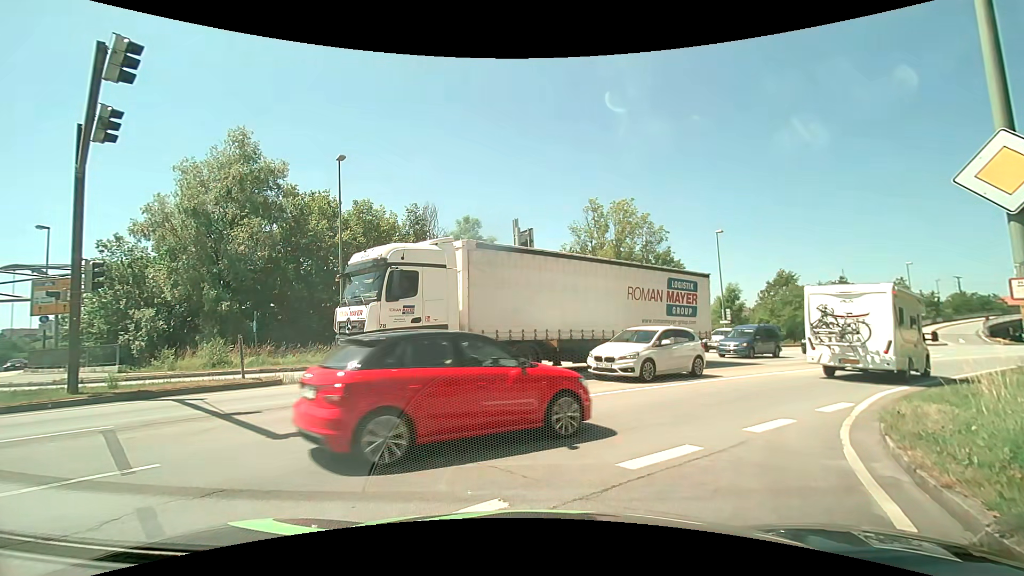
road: residential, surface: asphalt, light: Day
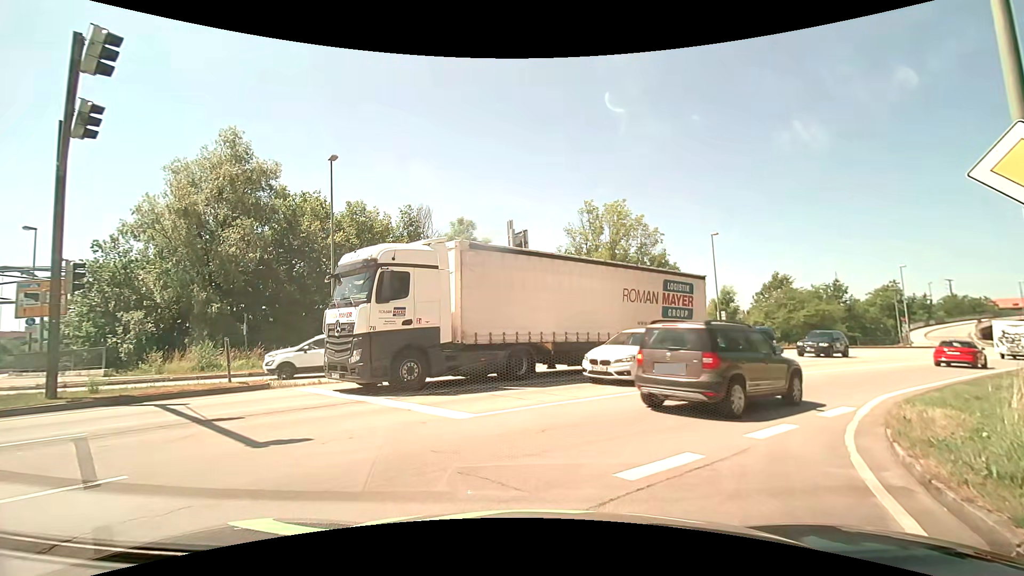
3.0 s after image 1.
(0.0, +0.3) m; 0°
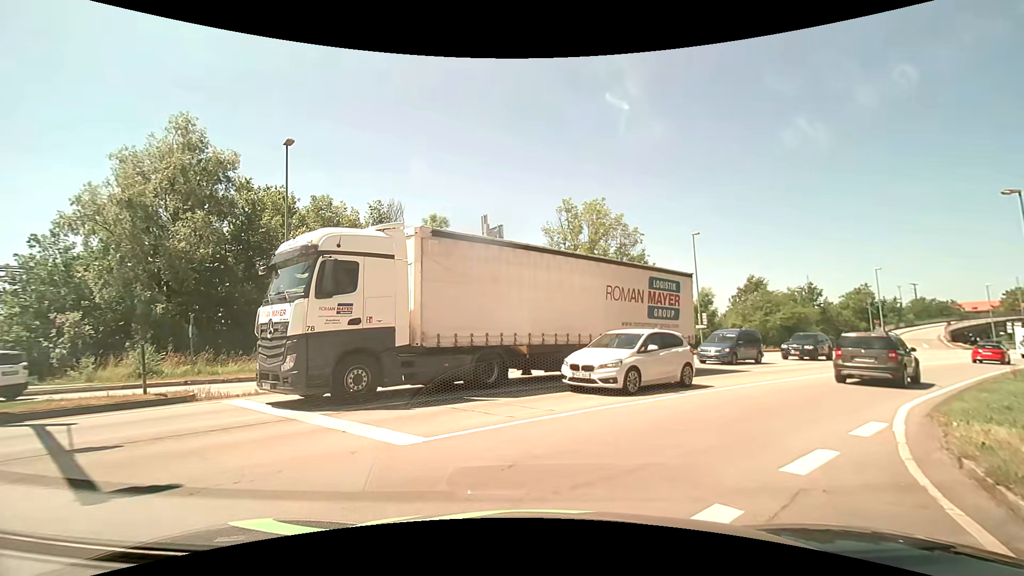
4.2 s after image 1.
(+0.1, +2.1) m; +5°
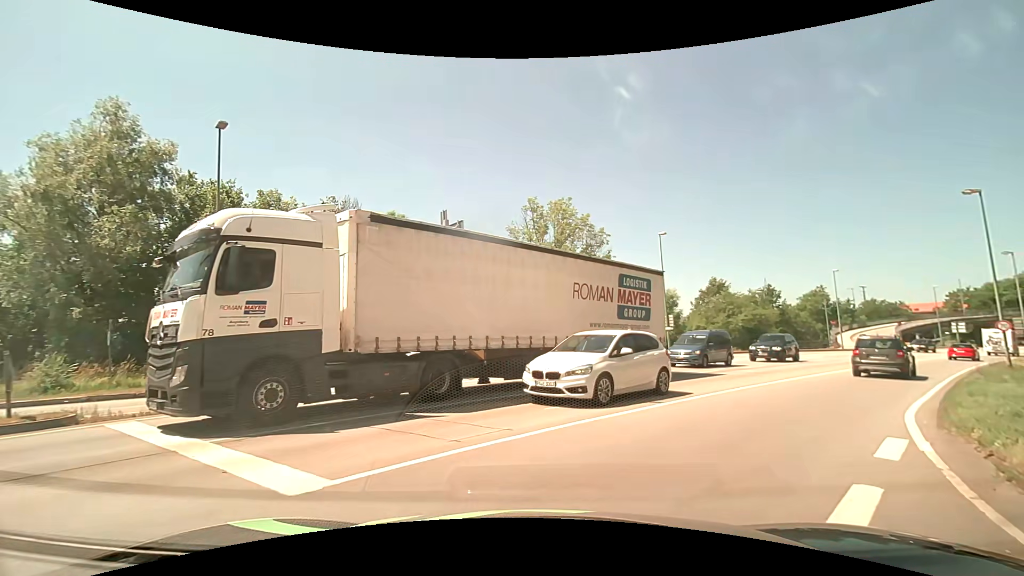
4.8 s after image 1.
(0.0, +1.8) m; +3°
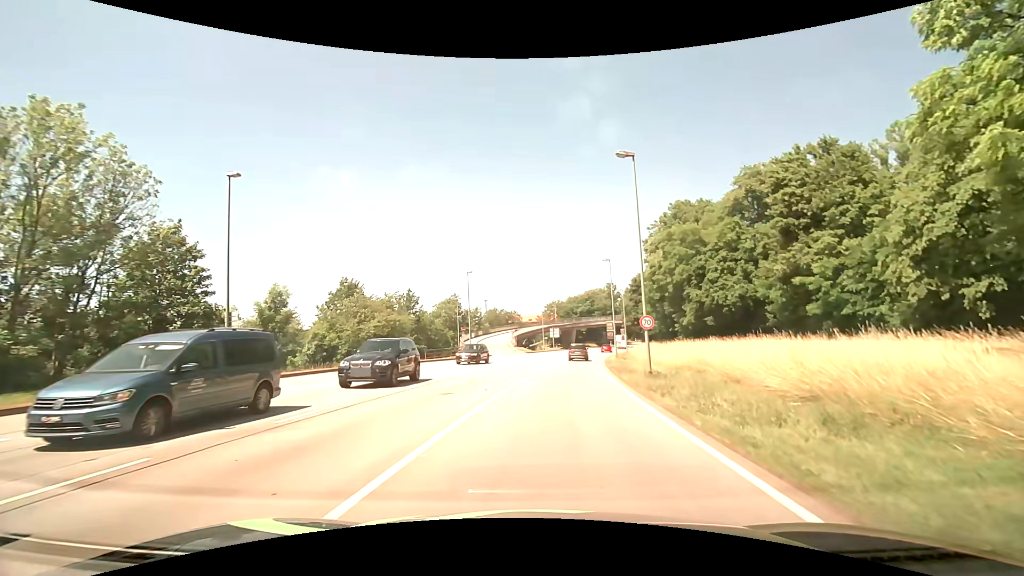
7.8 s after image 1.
(+6.8, +15.0) m; +38°
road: primary
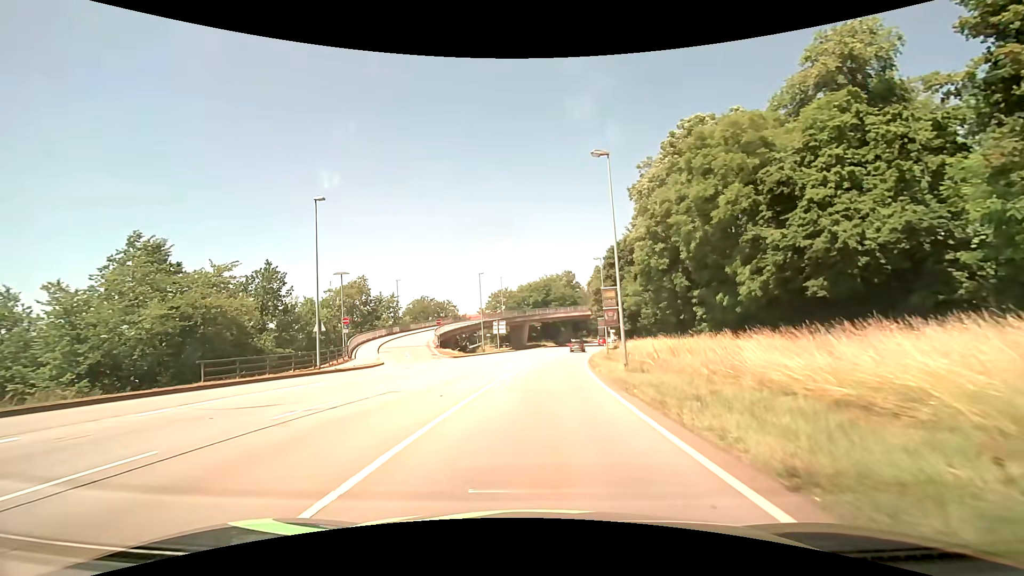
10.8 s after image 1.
(+2.0, +29.4) m; +5°
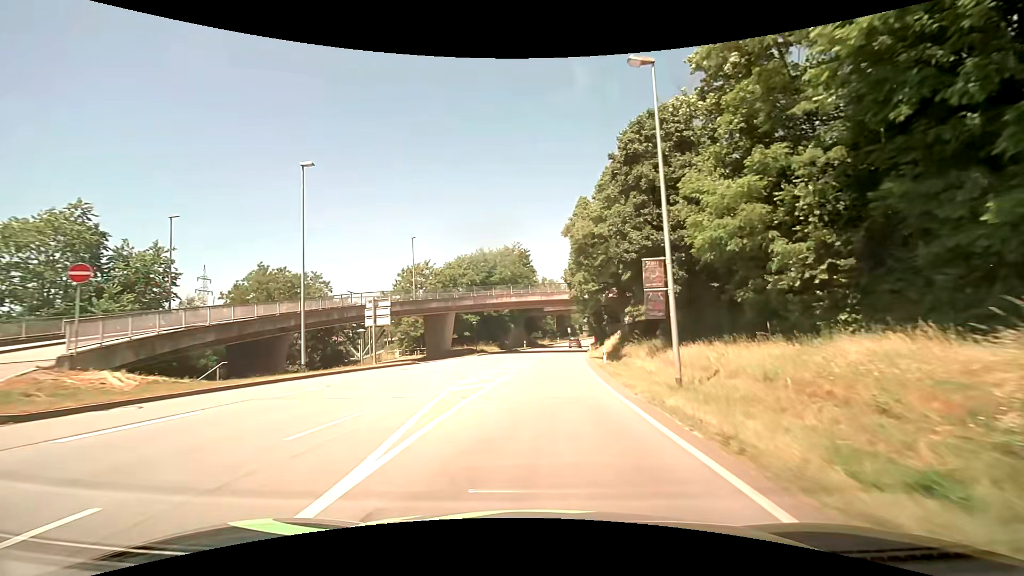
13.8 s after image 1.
(+2.0, +38.5) m; +6°
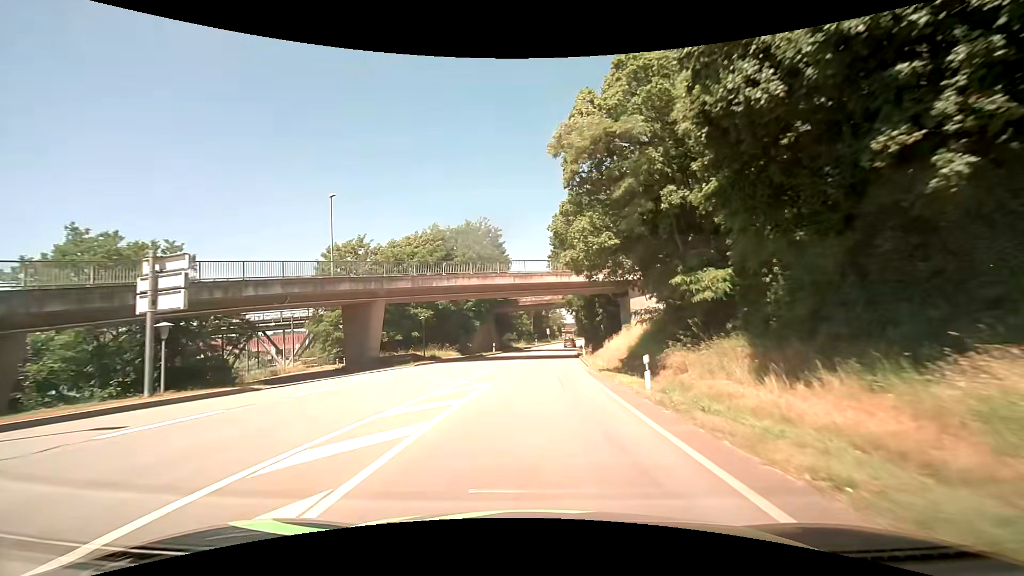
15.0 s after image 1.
(+0.4, +17.4) m; +3°
(0, +10) (0, +20) (+1, +30) (+1, +40) (+2, +50) (+3, +60) (+4, +70) (+6, +80) (+7, +90) (+9, +99) m
